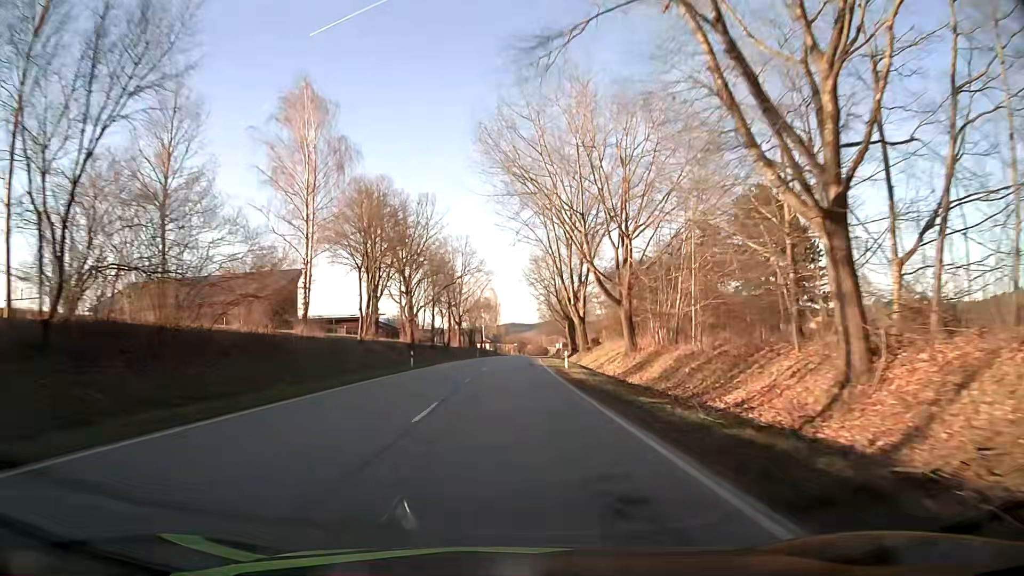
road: secondary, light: Day
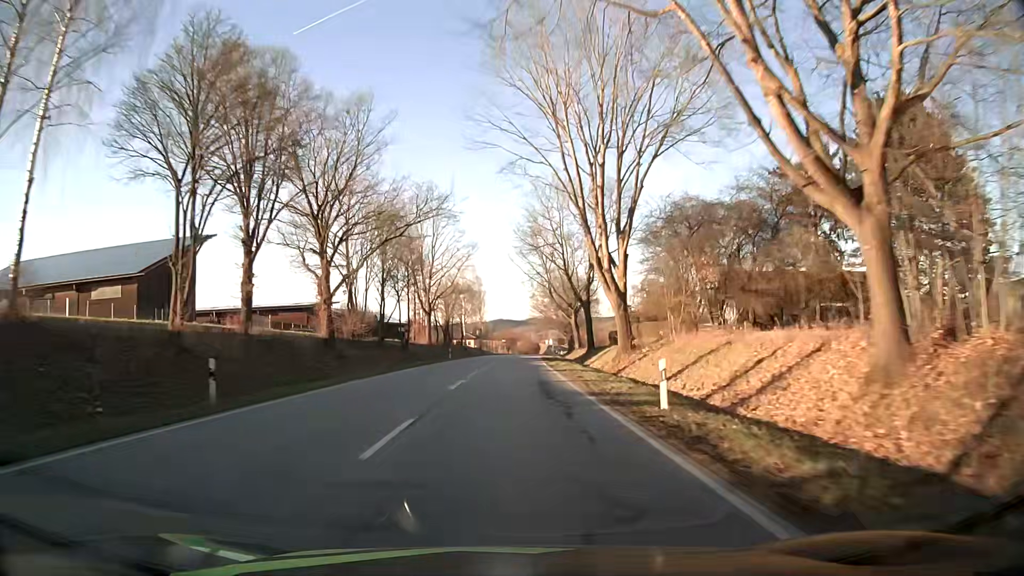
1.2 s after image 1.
(+0.2, +28.3) m; +1°
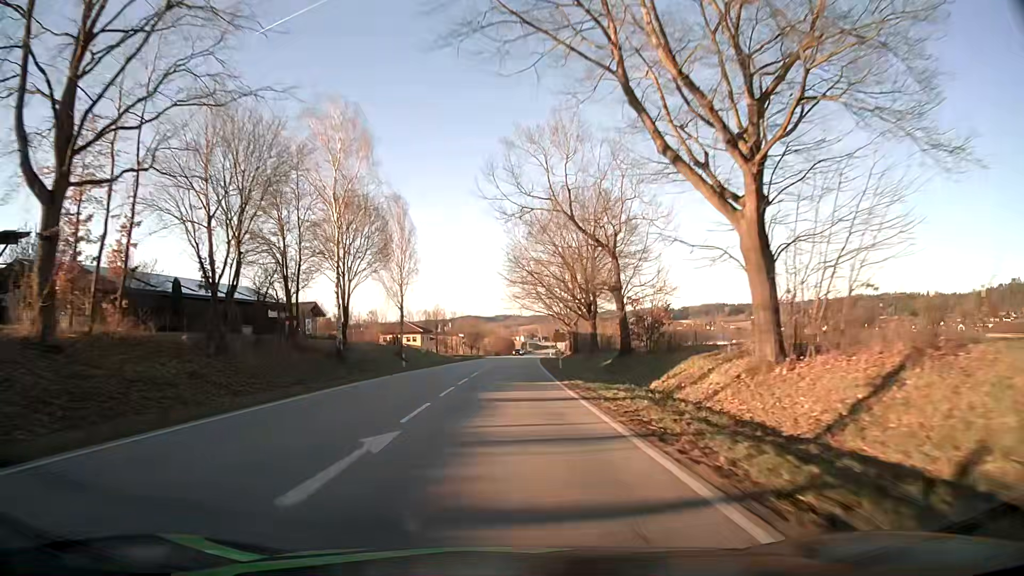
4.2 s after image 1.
(+1.4, +68.4) m; +3°
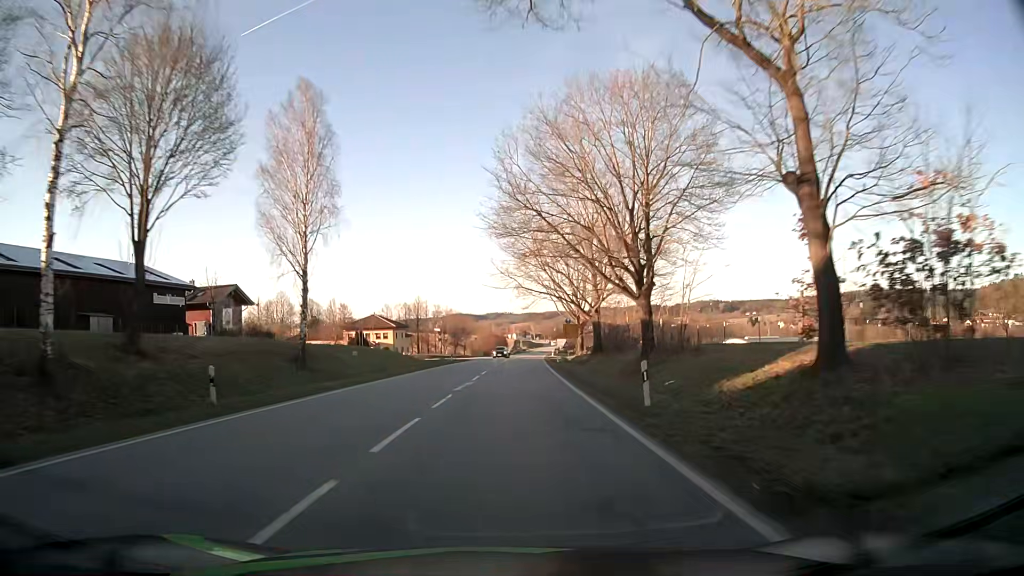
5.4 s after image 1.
(+0.1, +27.4) m; 0°
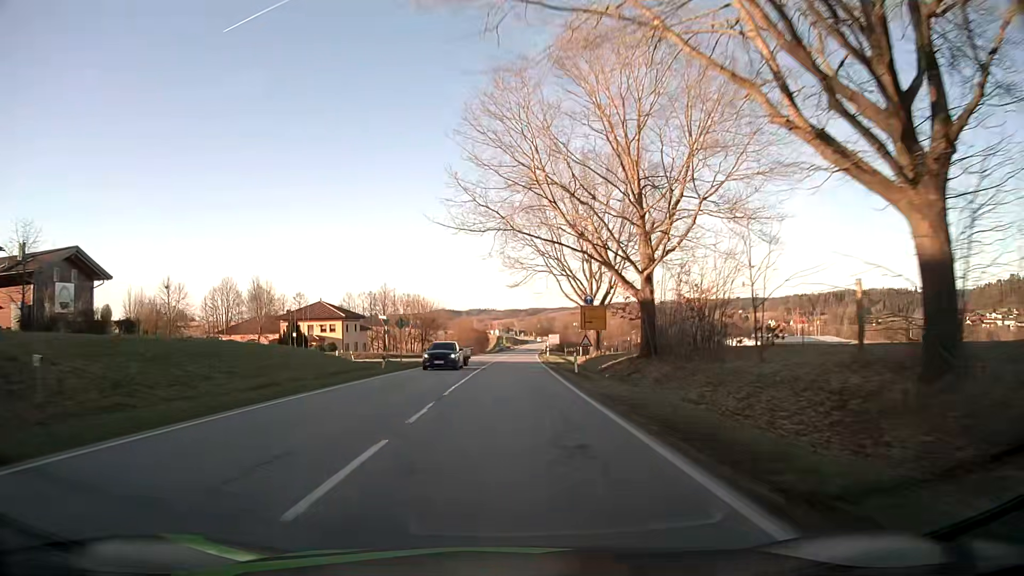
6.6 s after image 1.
(+0.4, +27.5) m; +2°
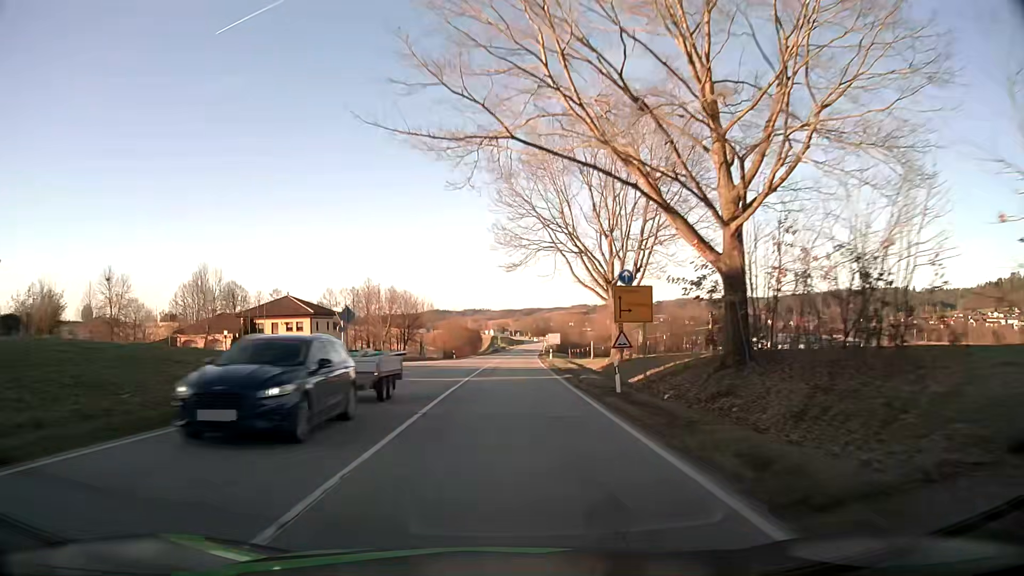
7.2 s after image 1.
(0.0, +13.7) m; 0°
(0, +10) (0, +20) (0, +30) (0, +40) (+1, +50) (+1, +60) (+1, +70) (+2, +80) (+2, +90) (+3, +100) m
